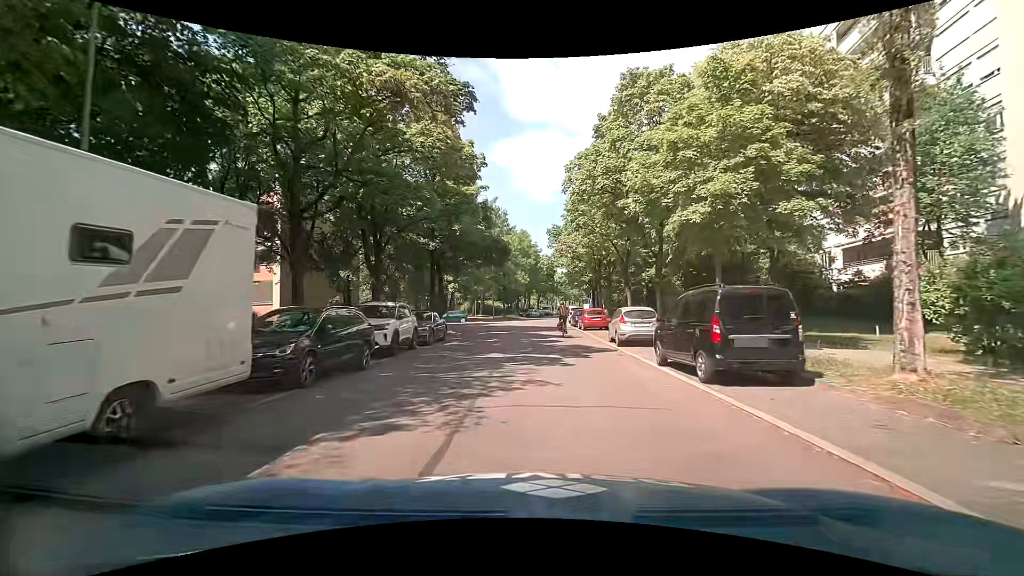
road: residential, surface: asphalt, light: Day
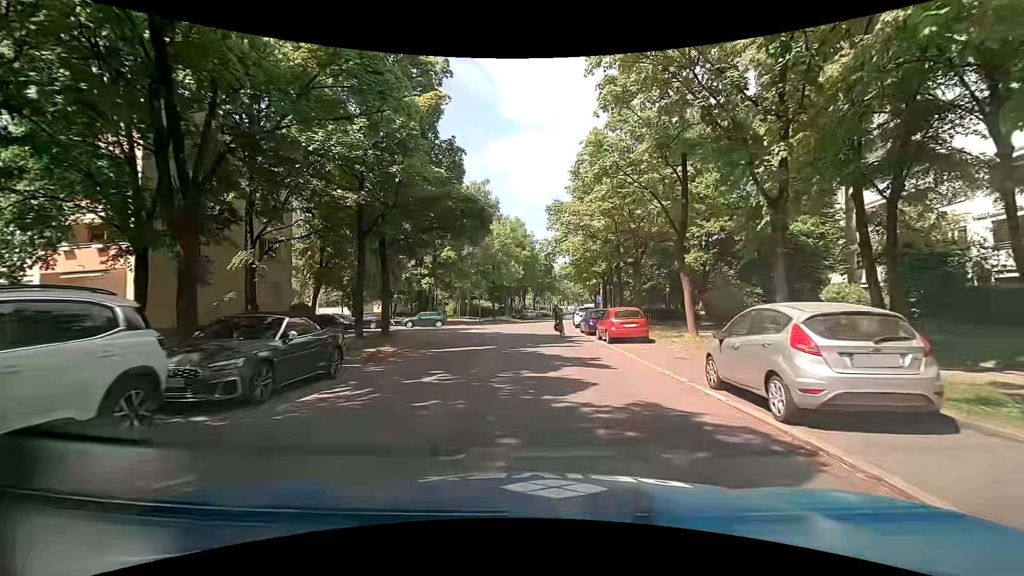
(-0.2, +12.3) m; 0°
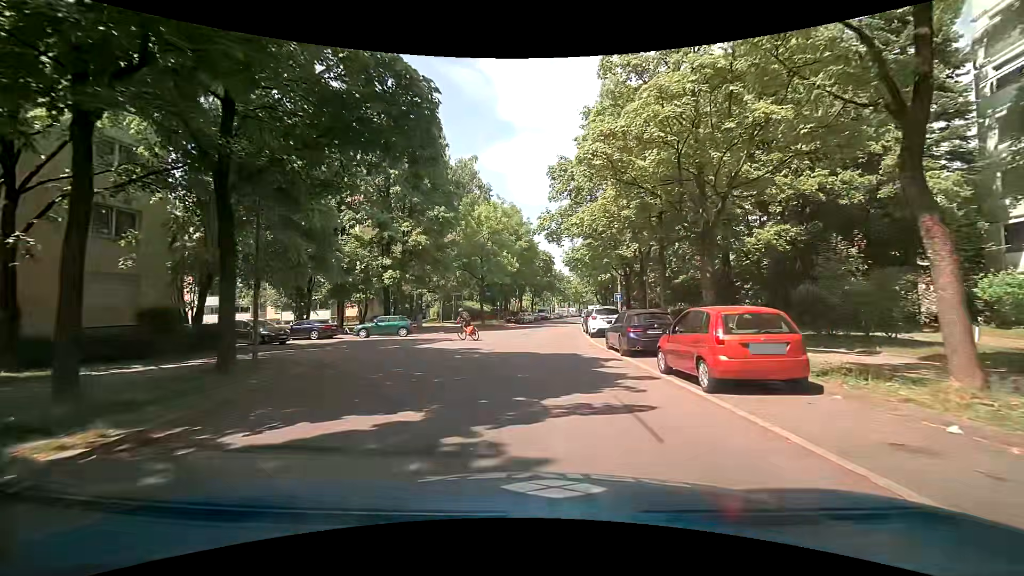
(-0.1, +11.9) m; -1°
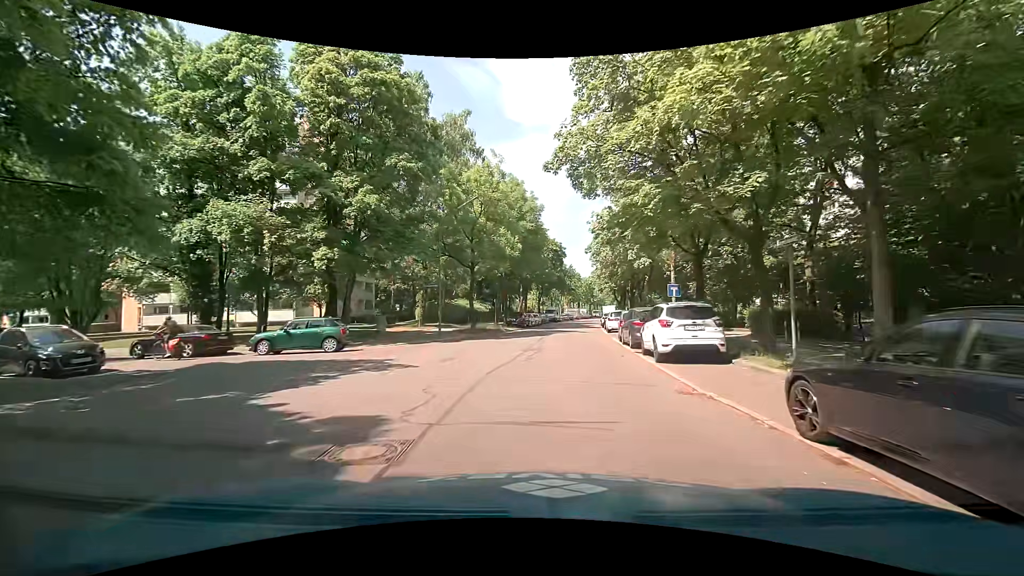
(0.0, +13.2) m; 0°
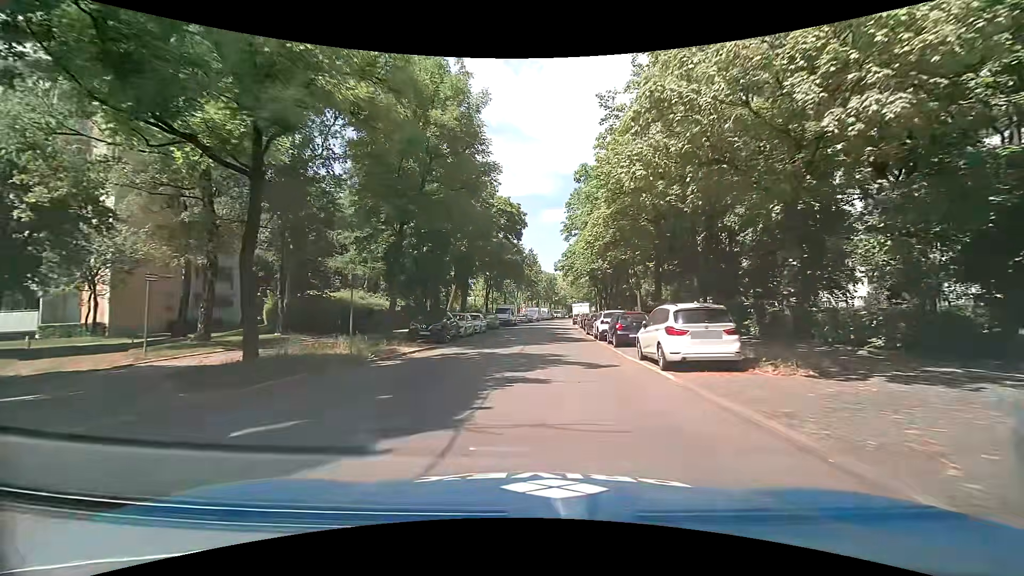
(+0.8, +24.7) m; +6°
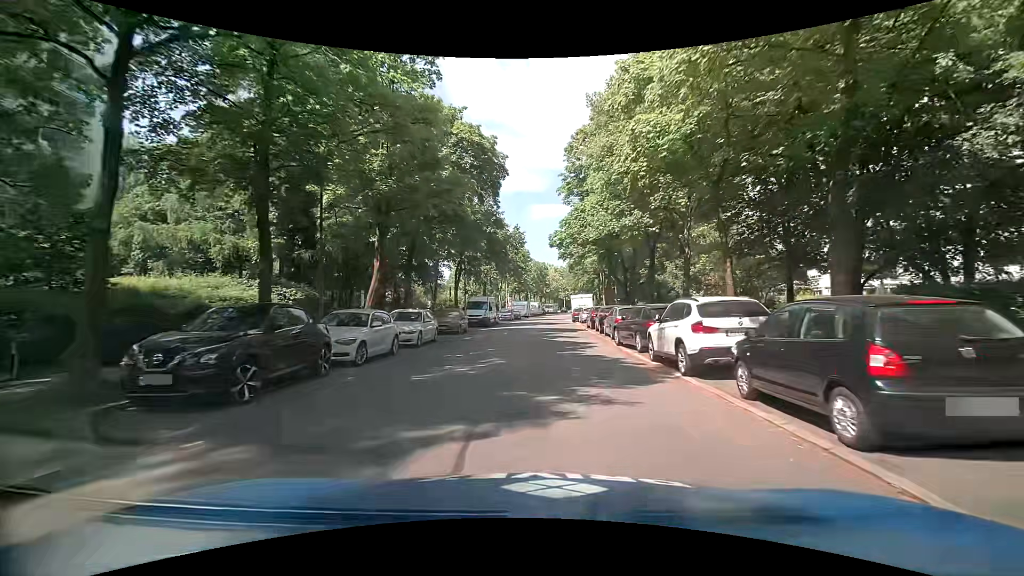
(-0.1, +15.8) m; 0°
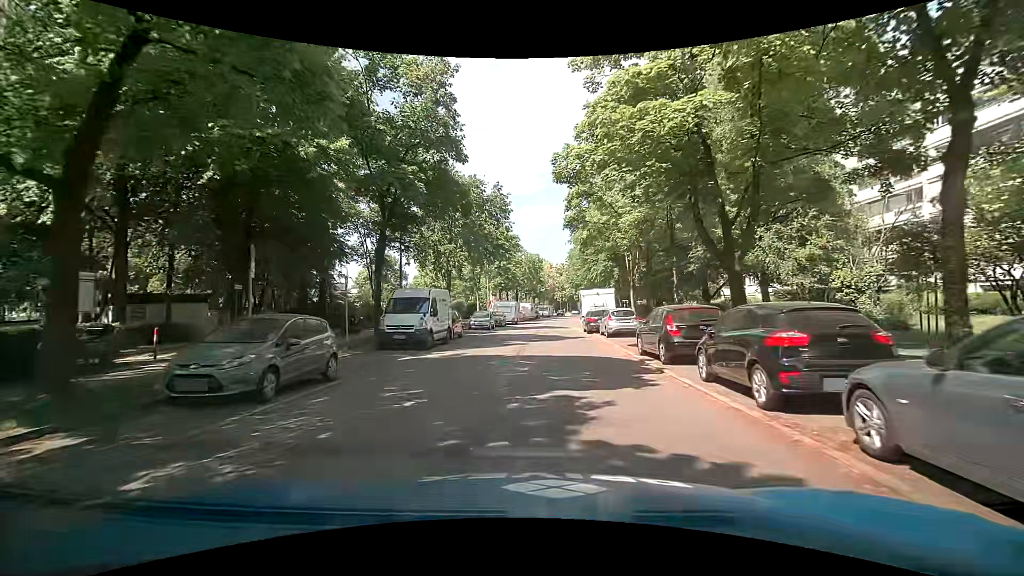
(+0.2, +19.4) m; -1°
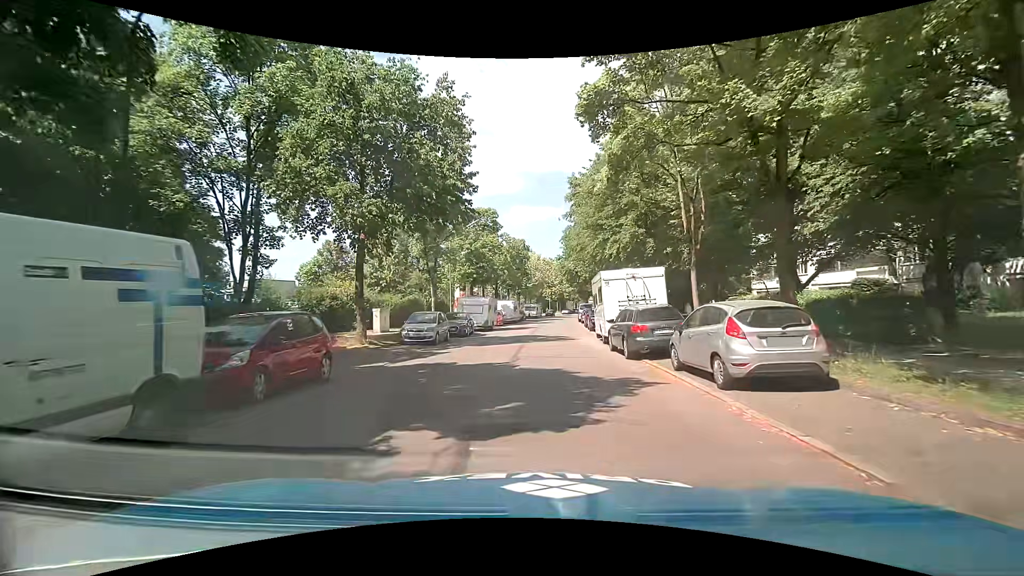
(+0.6, +16.5) m; +2°
(0, +10) (+1, +20) (+1, +30) (+2, +40) (+3, +50) (+4, +60) (+5, +70) (+7, +80) (+9, +89) (+10, +99) m
